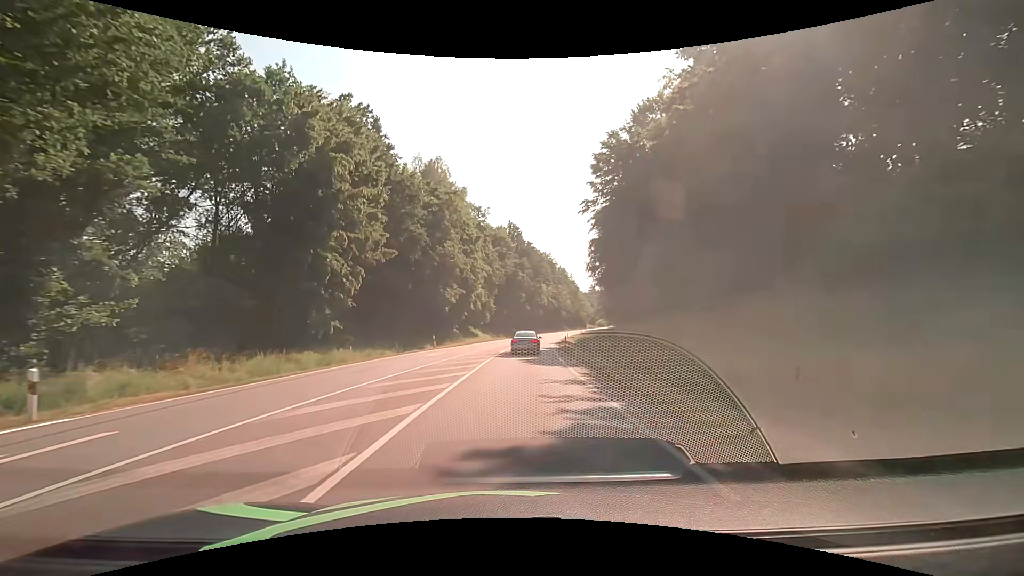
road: primary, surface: asphalt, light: Day
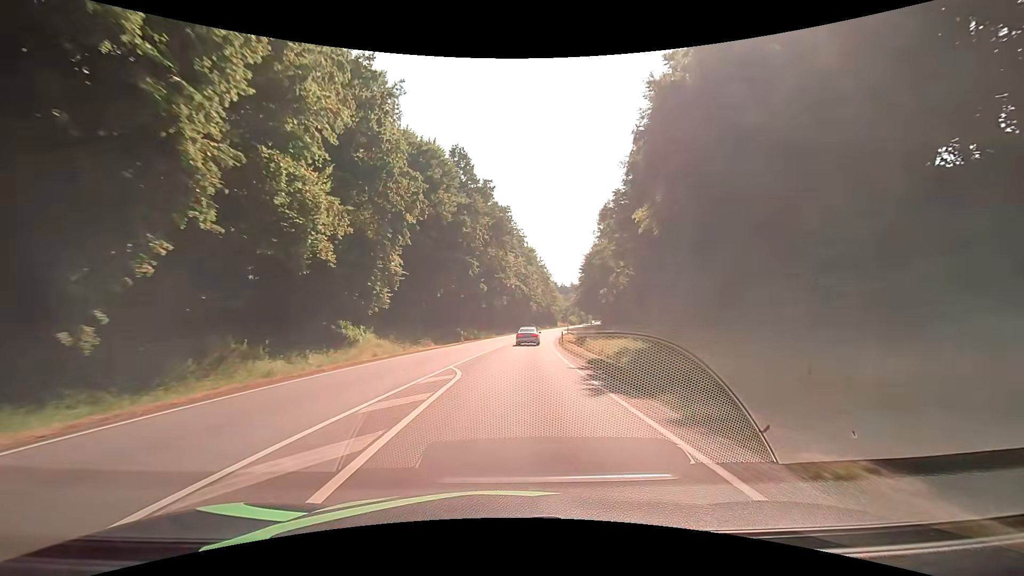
(+2.1, +46.3) m; +5°
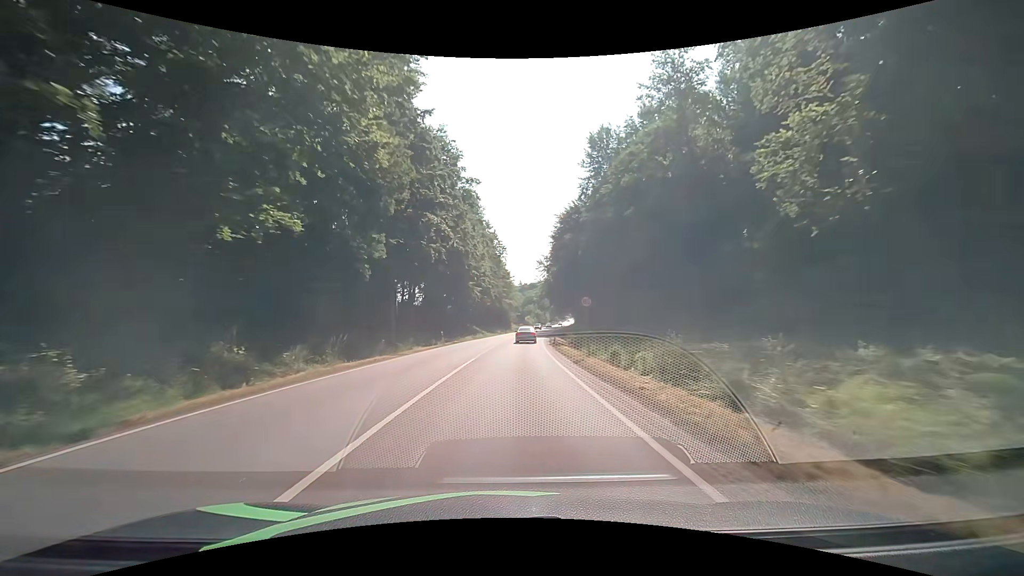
(+2.7, +55.2) m; +6°
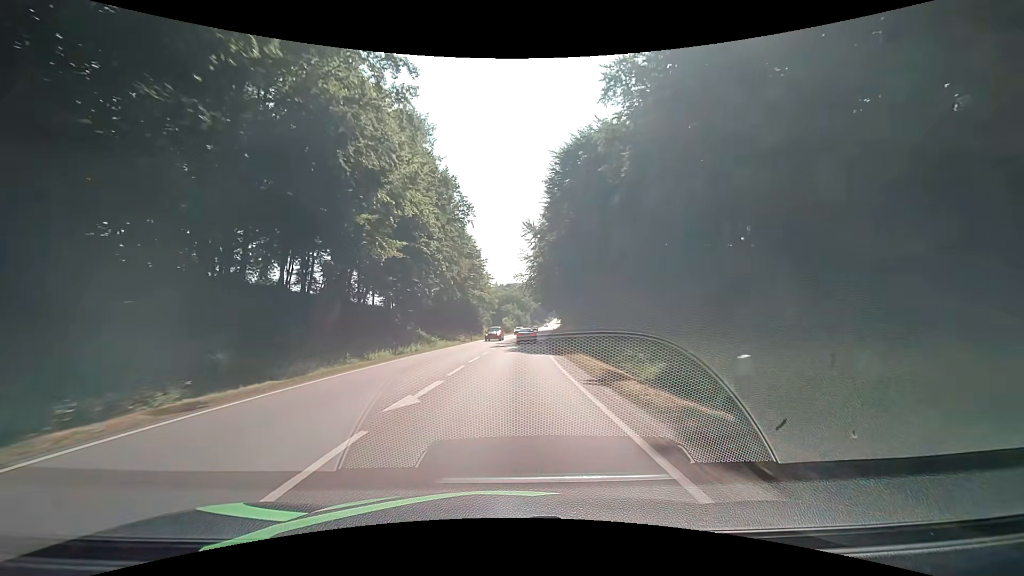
(+0.8, +34.6) m; +3°
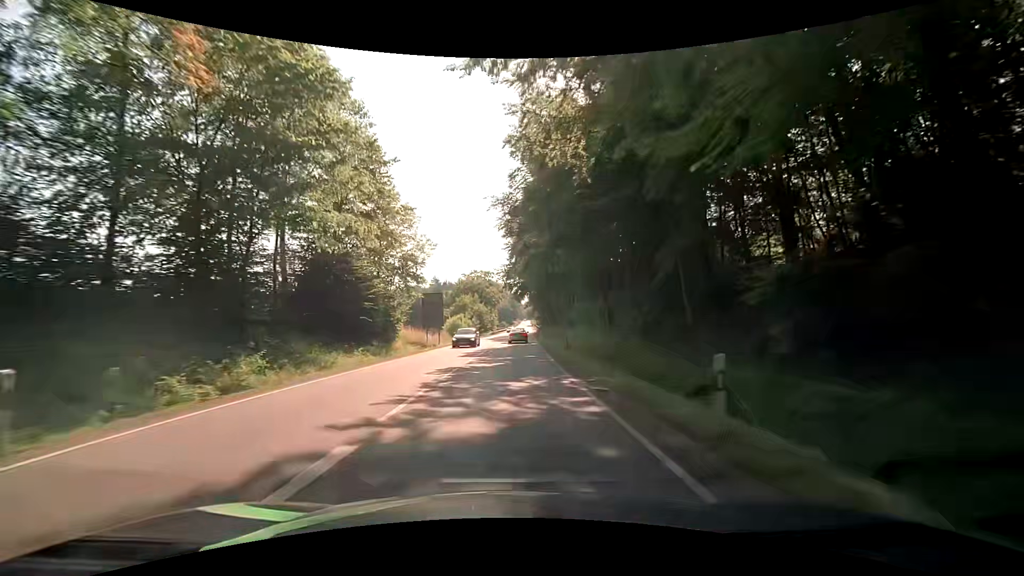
(+1.8, +49.3) m; +4°
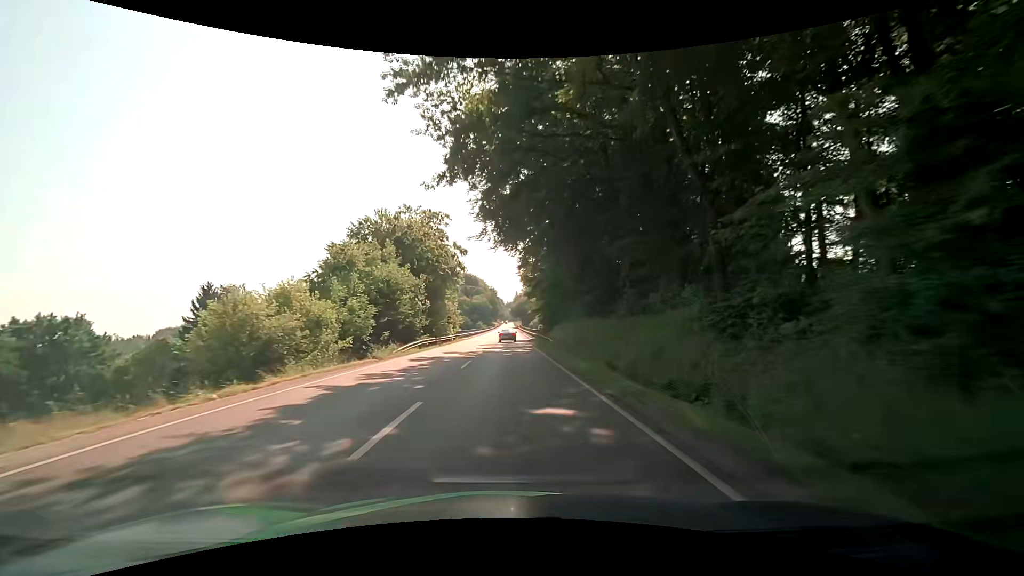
(+1.7, +62.5) m; +3°
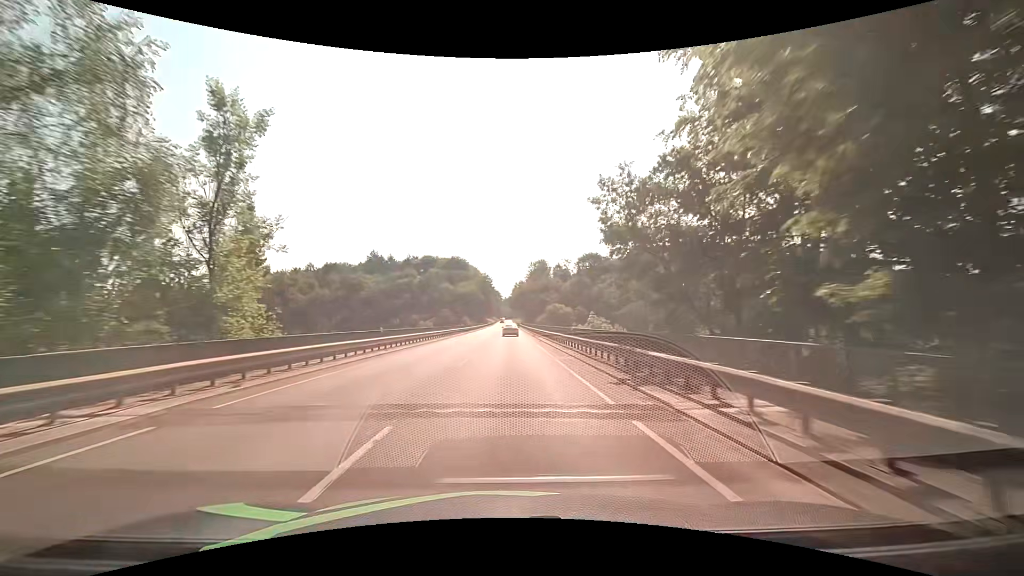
(+0.2, +62.3) m; 0°
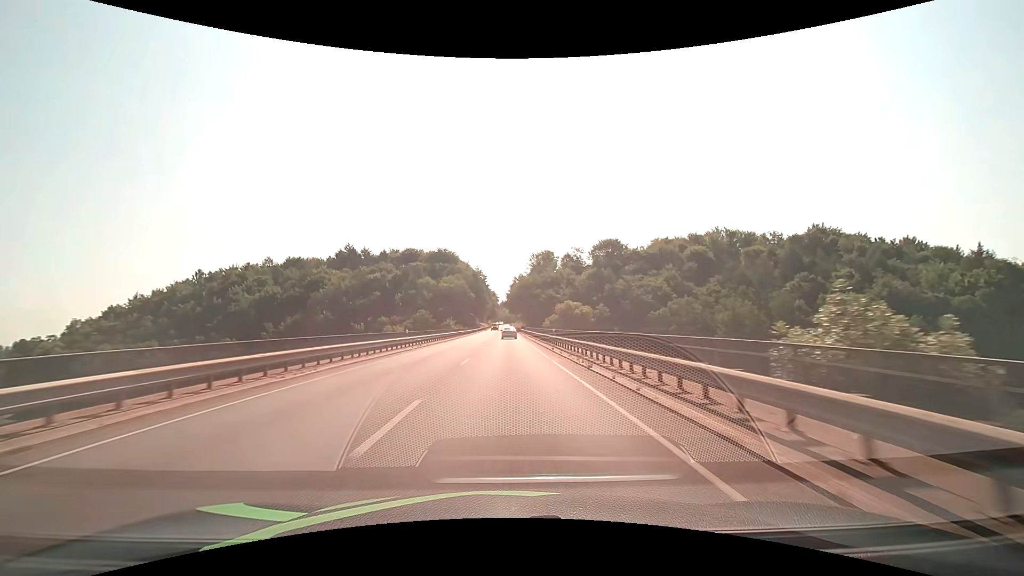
(+0.4, +37.4) m; +1°
(0, +10) (0, +20) (0, +30) (0, +40) (0, +50) (0, +60) (0, +70) (0, +80) (0, +90) (0, +100) m
